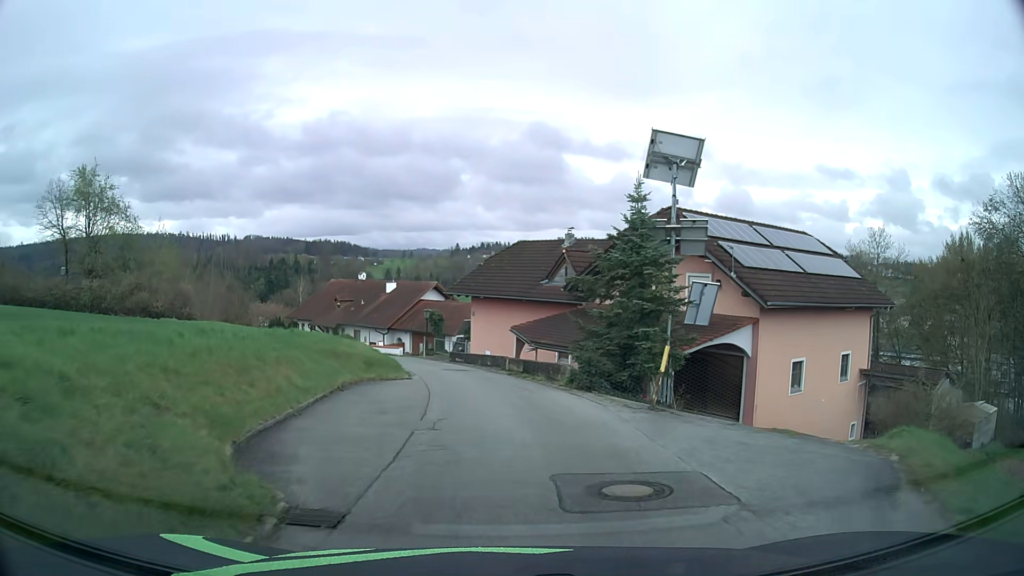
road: unclassified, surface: asphalt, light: Day
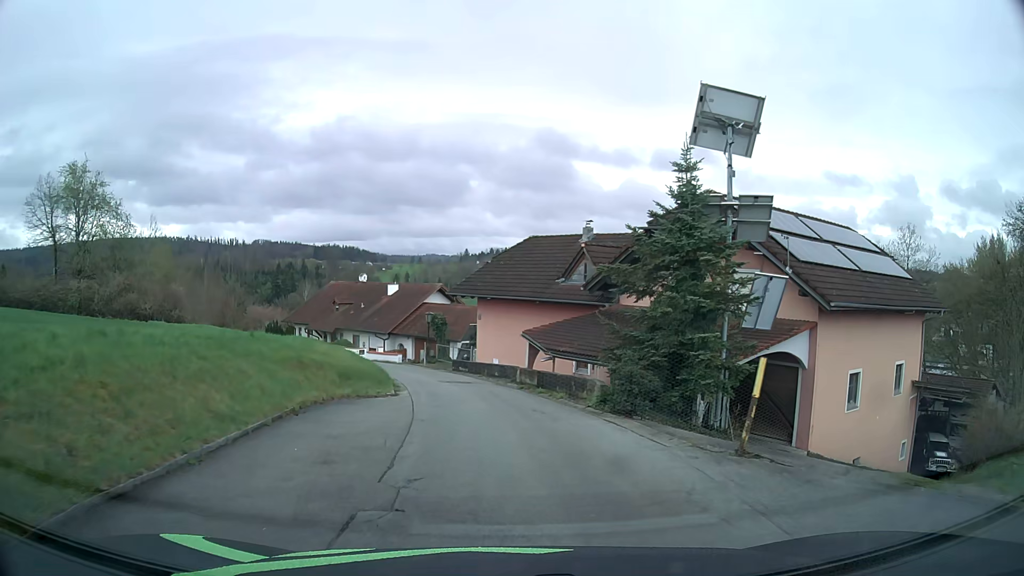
(0.0, +4.3) m; -1°
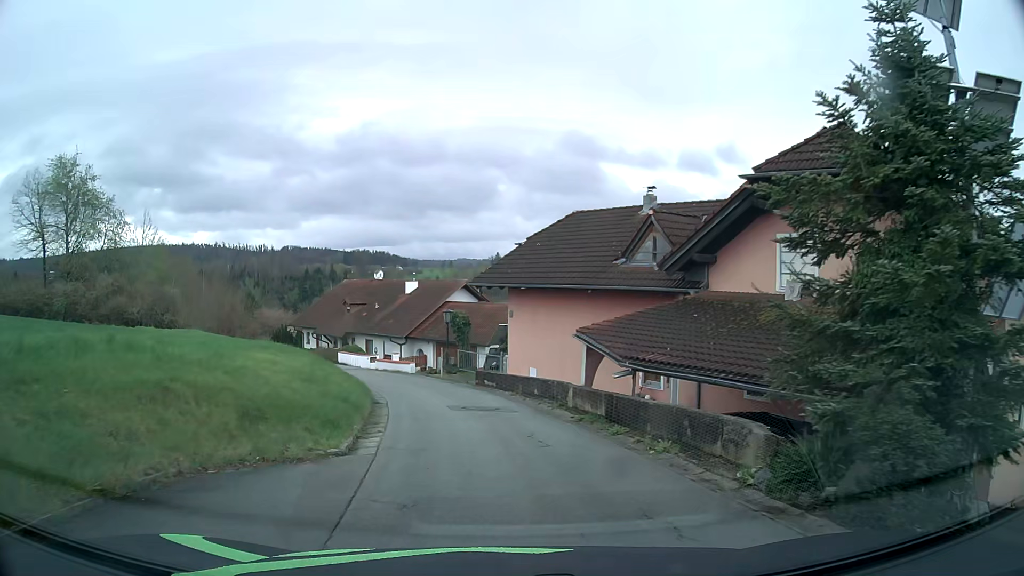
(-0.2, +8.0) m; -3°
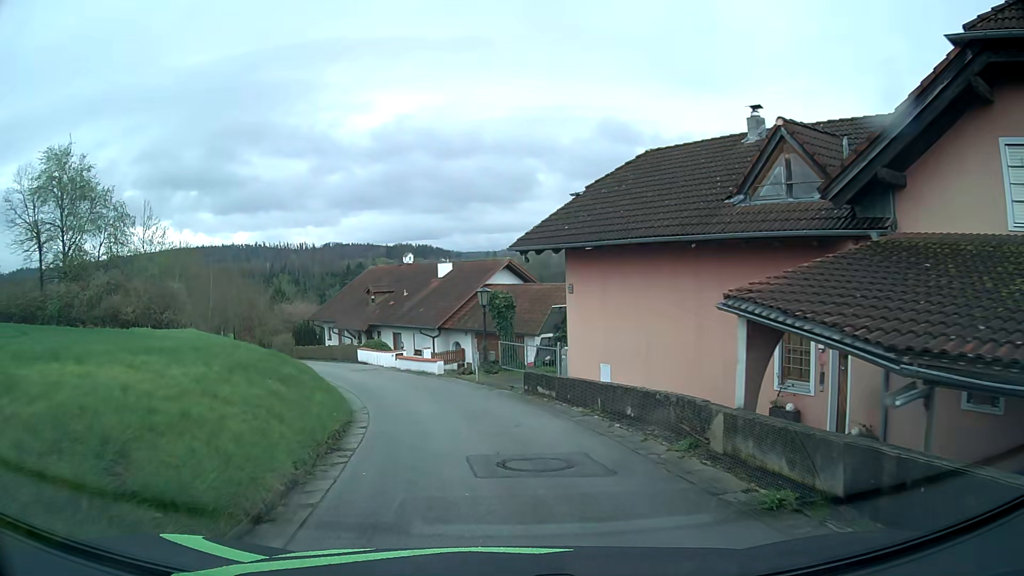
(-0.2, +7.9) m; -4°
